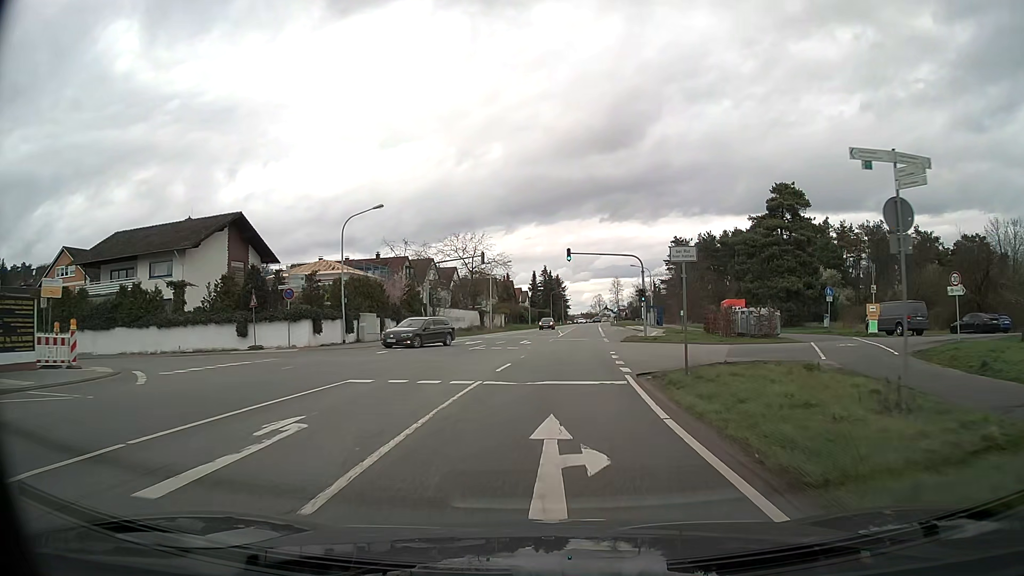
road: primary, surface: asphalt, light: Day
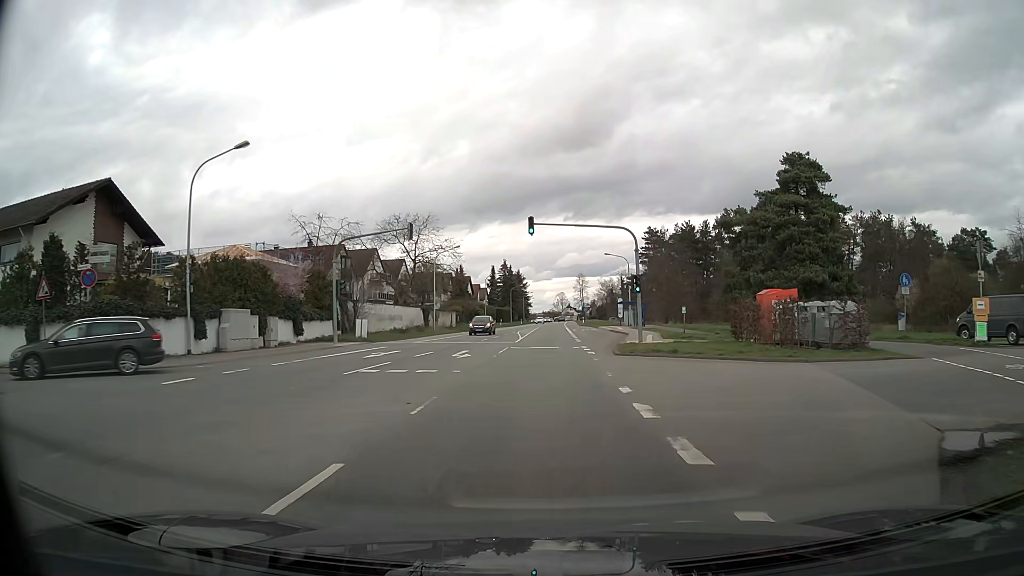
(+0.4, +14.1) m; +3°
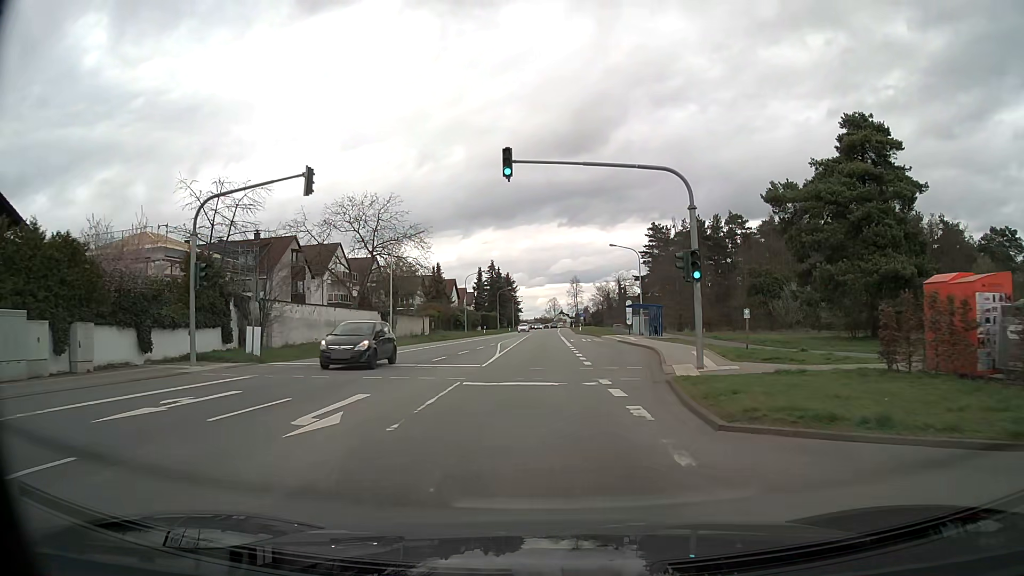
(+0.2, +14.3) m; +1°
